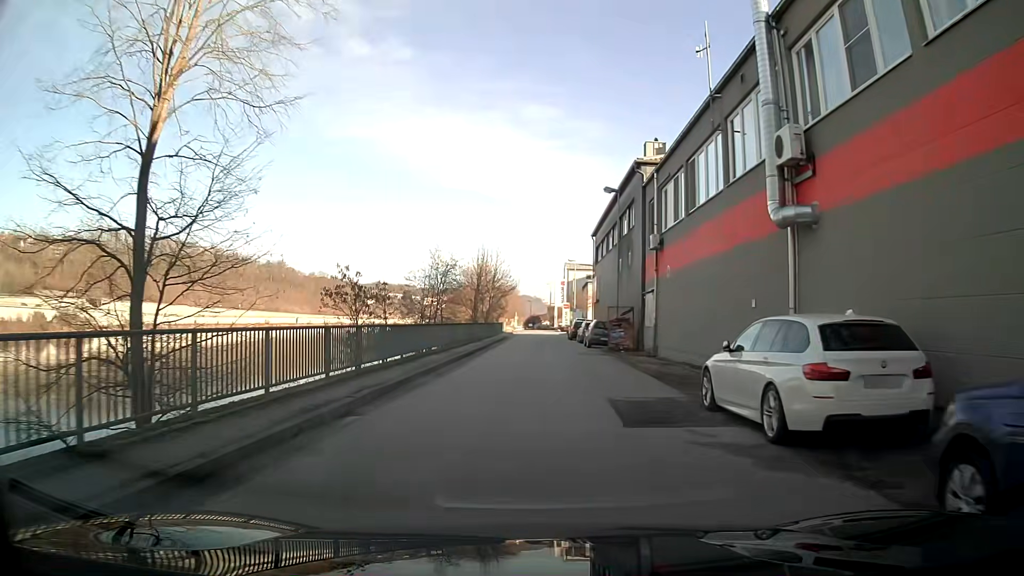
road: unclassified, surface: asphalt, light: Day
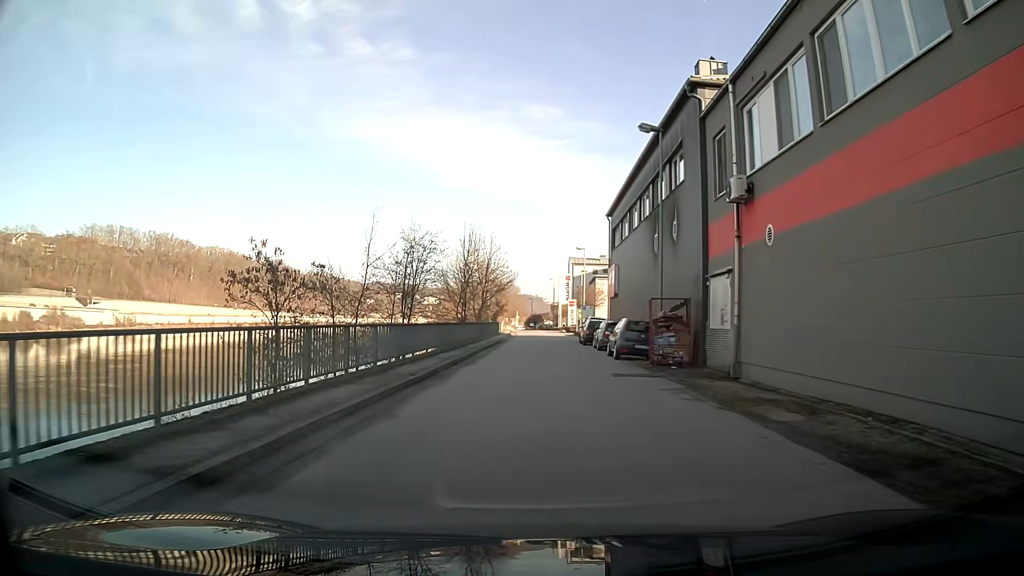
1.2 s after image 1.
(0.0, +11.0) m; 0°
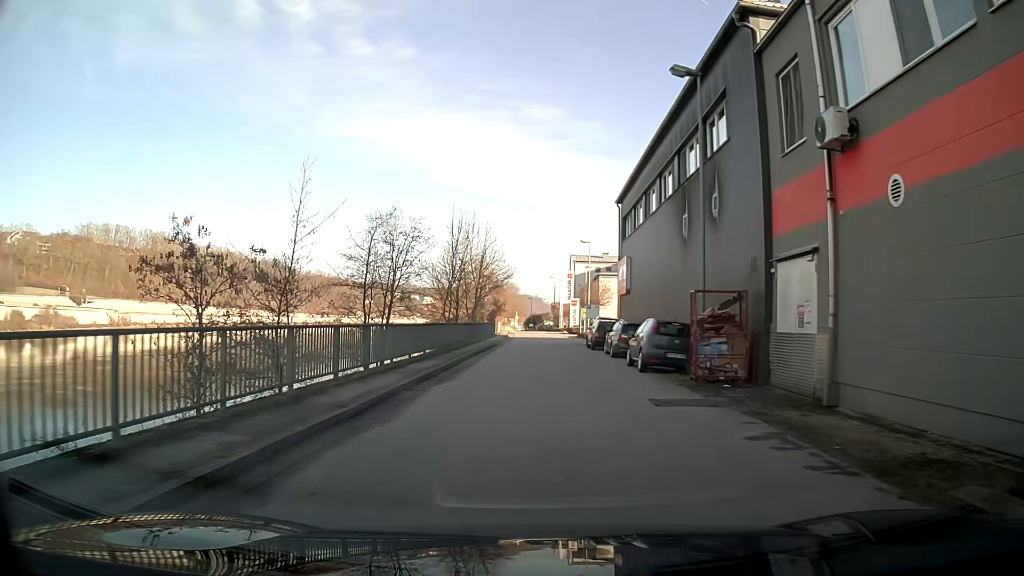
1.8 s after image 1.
(0.0, +5.6) m; 0°
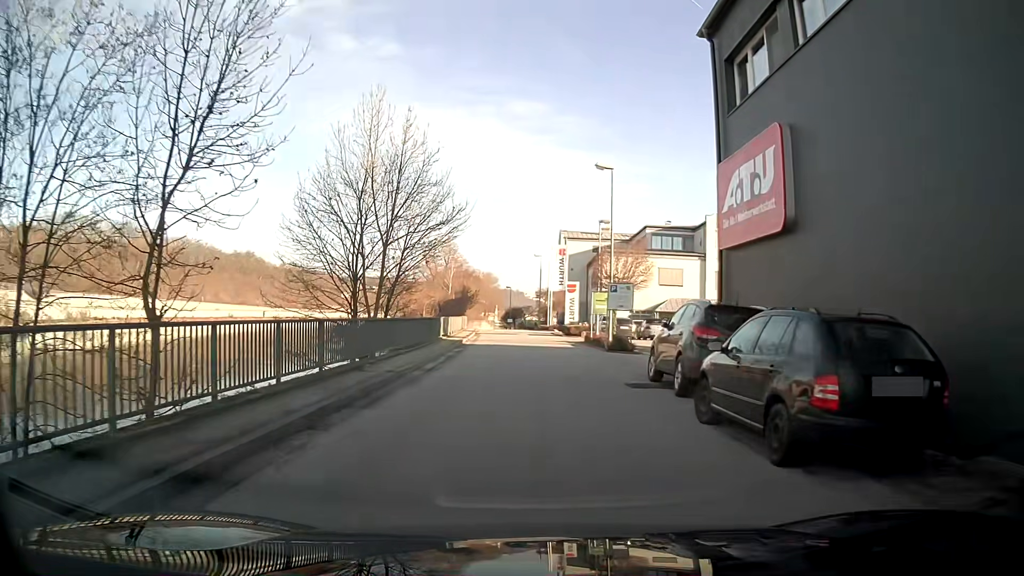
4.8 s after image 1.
(+0.3, +25.0) m; +1°
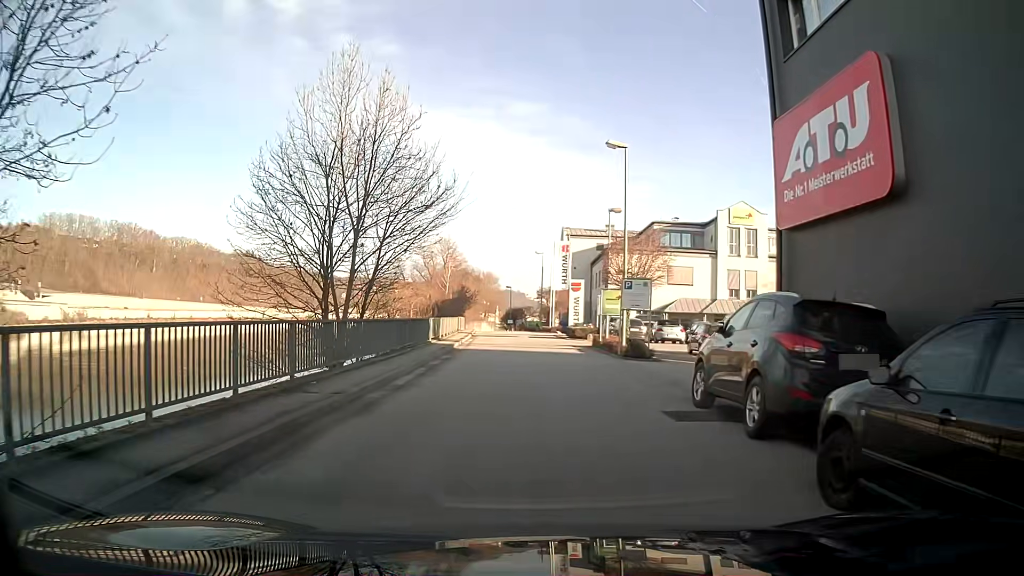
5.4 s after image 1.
(0.0, +3.8) m; -1°
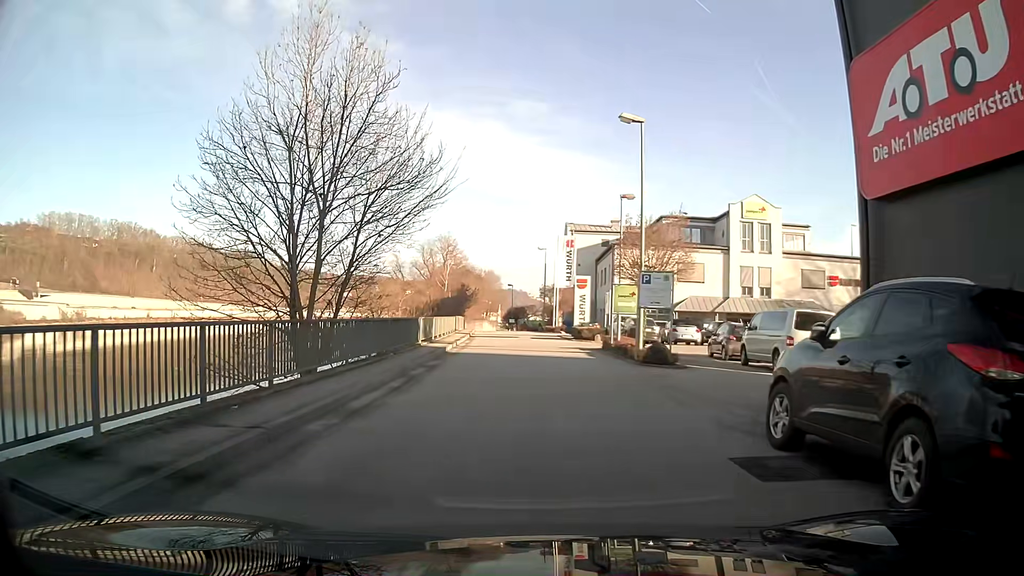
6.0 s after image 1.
(0.0, +3.2) m; 0°
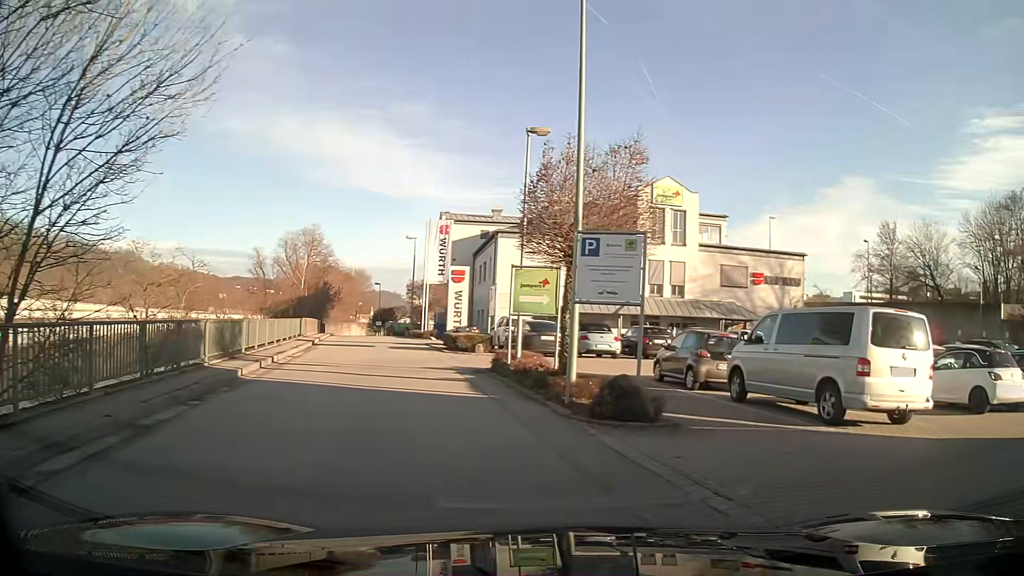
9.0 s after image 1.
(+0.6, +9.7) m; +11°
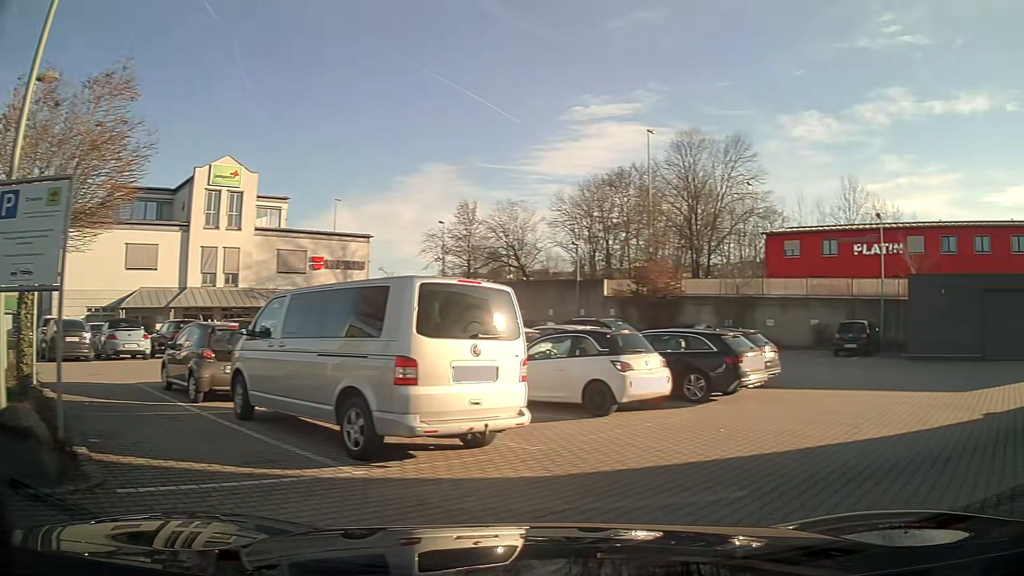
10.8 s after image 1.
(+1.3, +3.8) m; +45°
